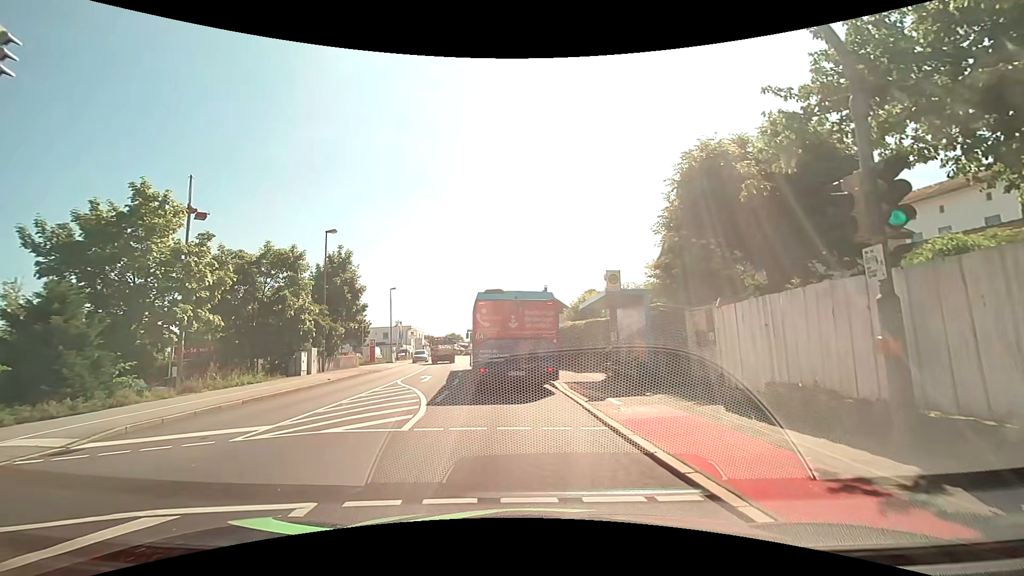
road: tertiary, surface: asphalt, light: Day
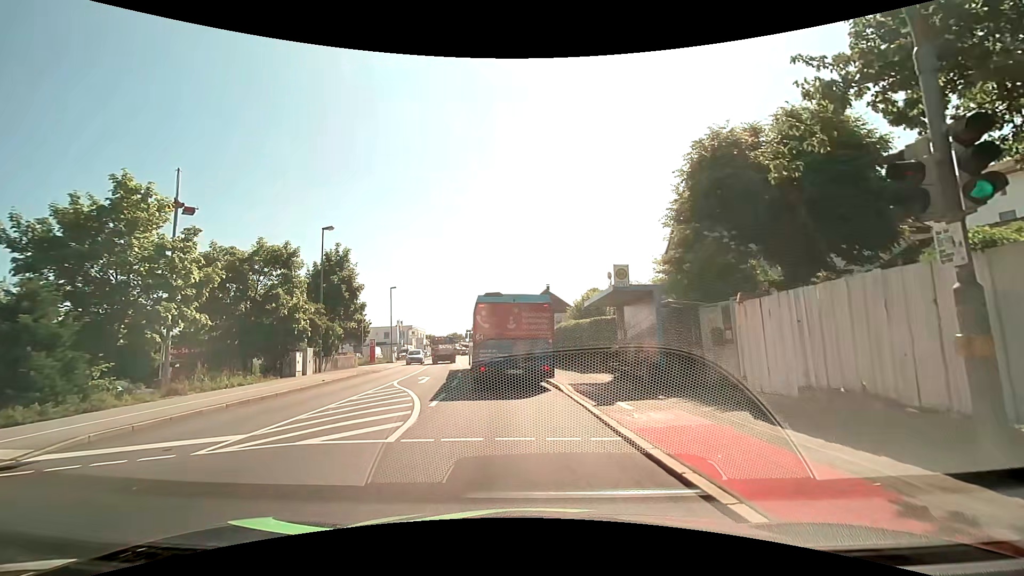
(0.0, +1.1) m; 0°
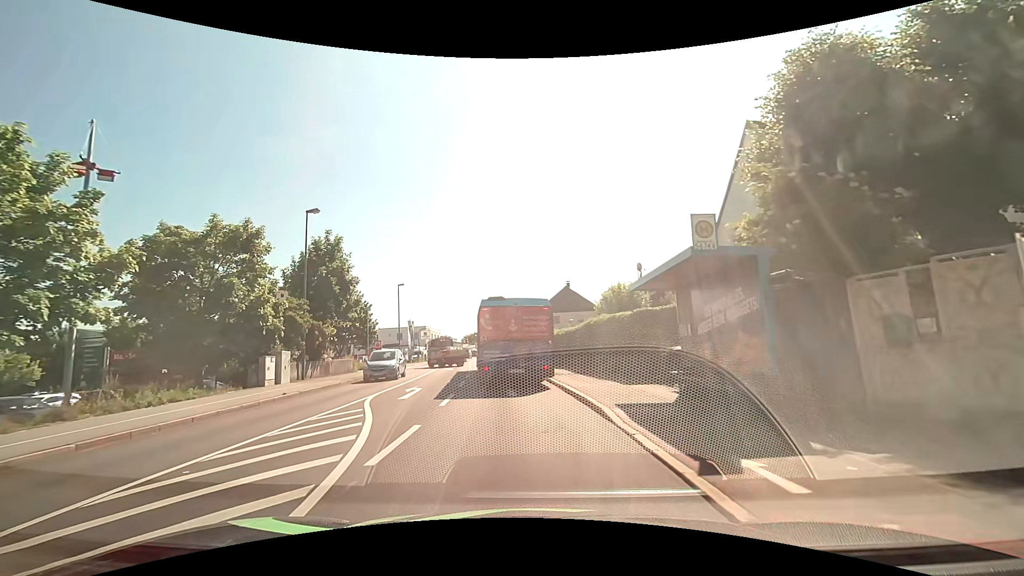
(-0.2, +5.9) m; -3°
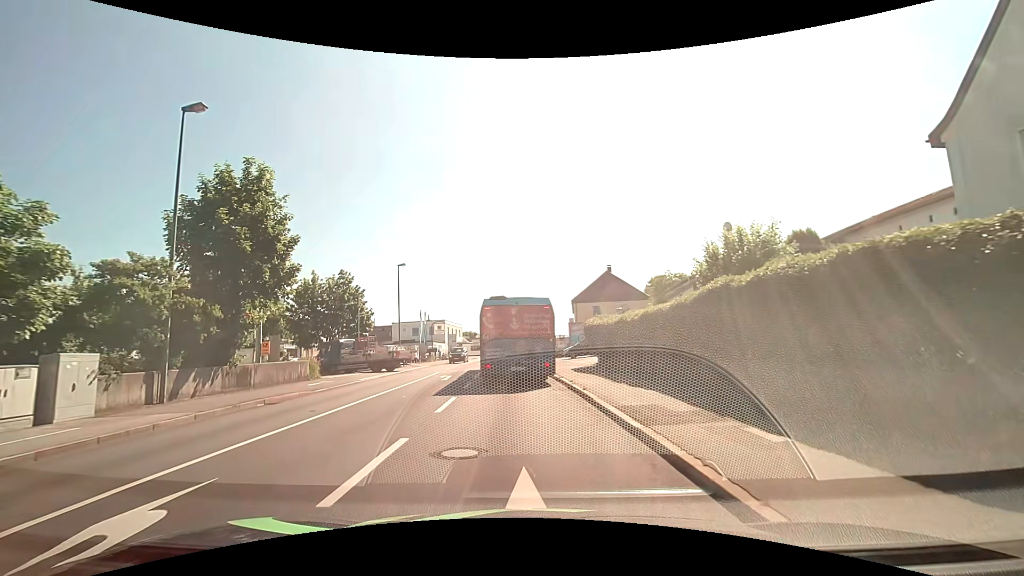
(-0.5, +13.8) m; -4°
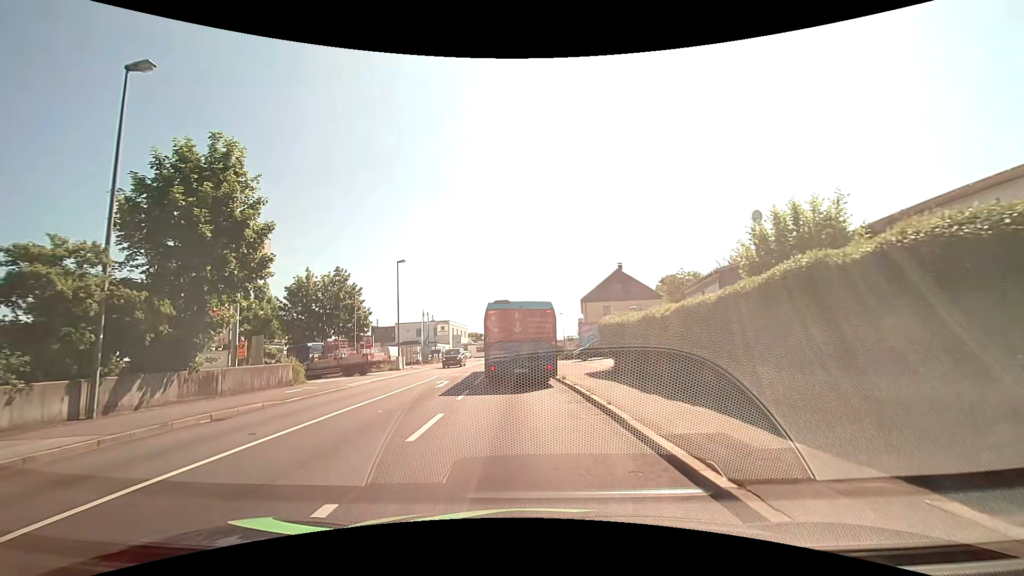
(0.0, +3.0) m; -1°
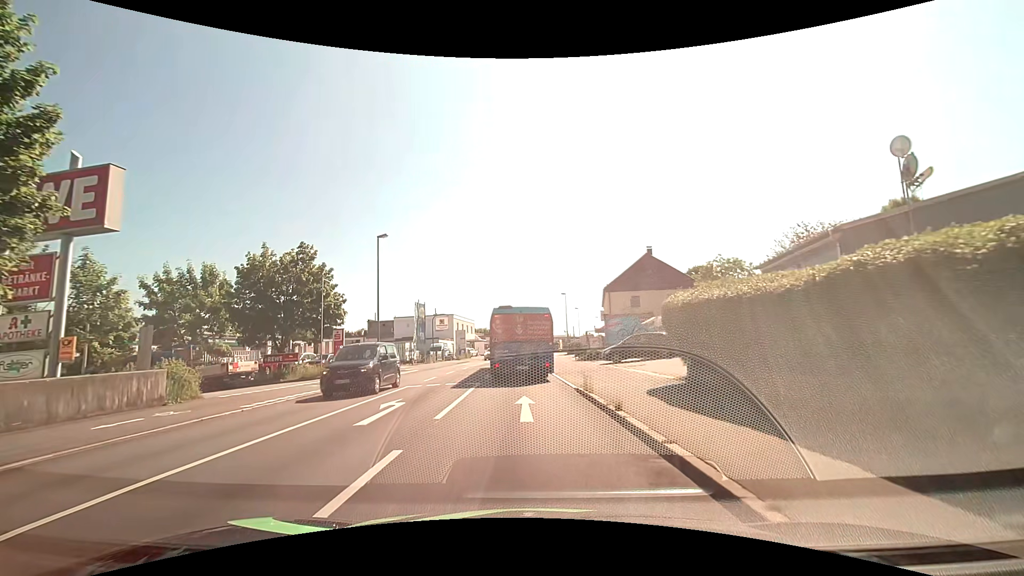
(-0.1, +9.9) m; -1°
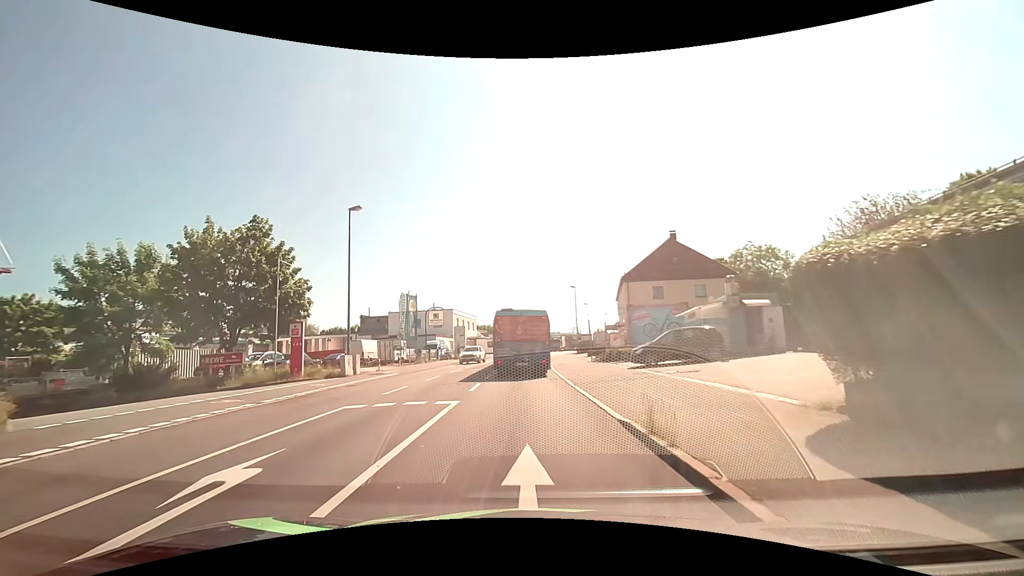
(-0.1, +7.3) m; 0°
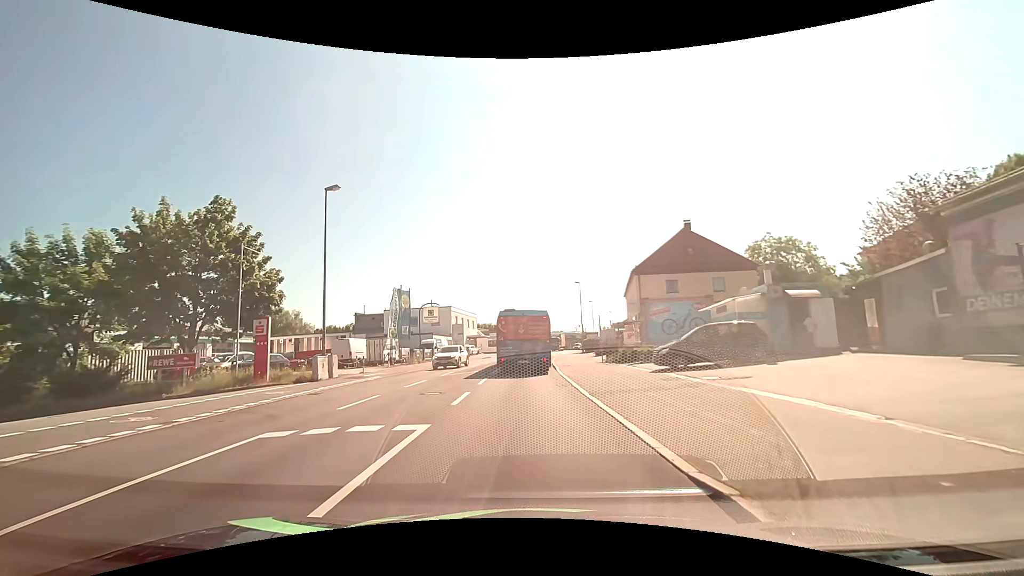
(0.0, +4.0) m; -1°
(0, +10) (0, +20) (0, +30) (0, +40) (+1, +50) (+1, +60) (+2, +70) (+4, +80) (+5, +90) (+7, +100) m
